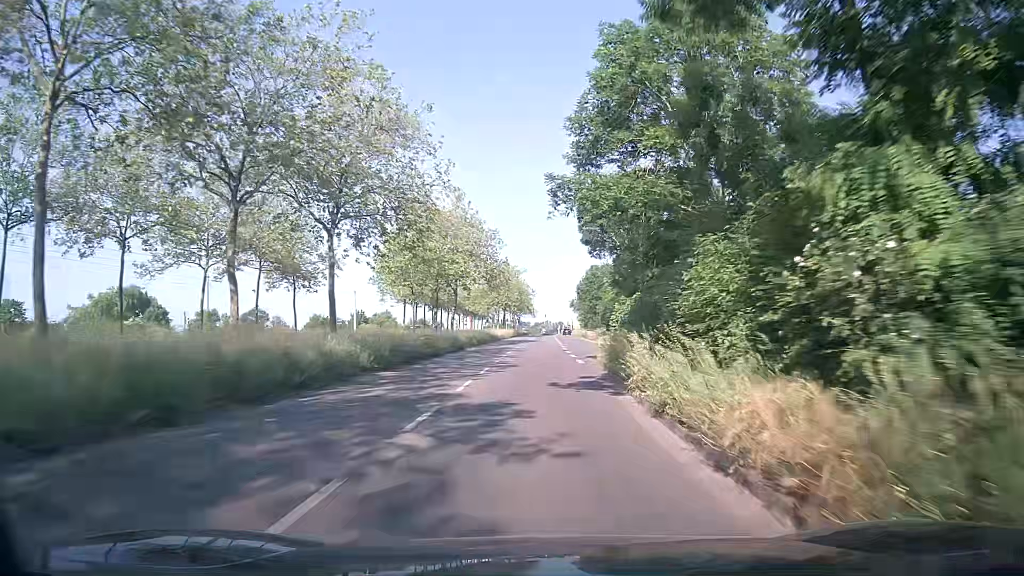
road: secondary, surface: asphalt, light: Day
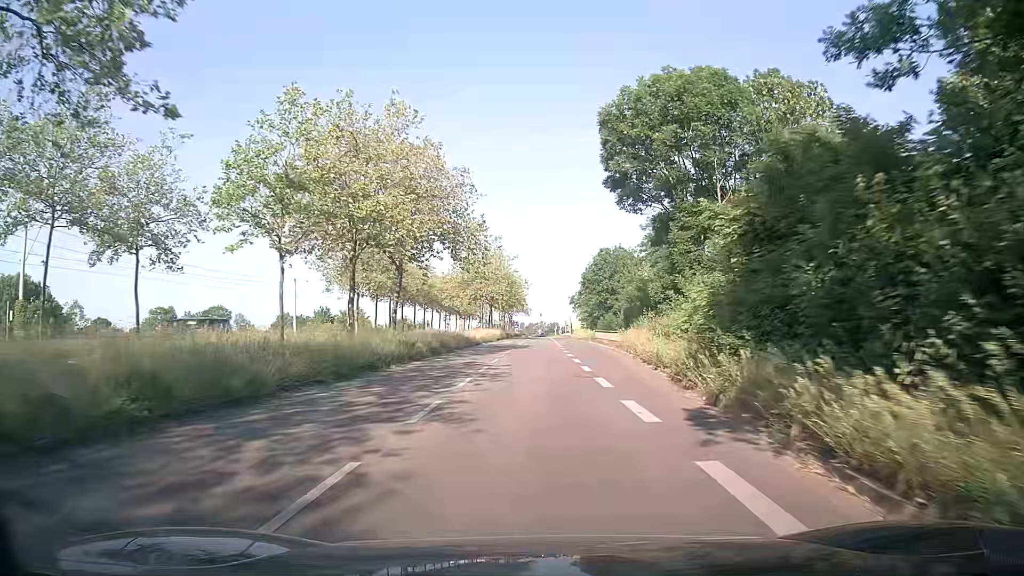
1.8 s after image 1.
(+0.5, +23.3) m; +1°
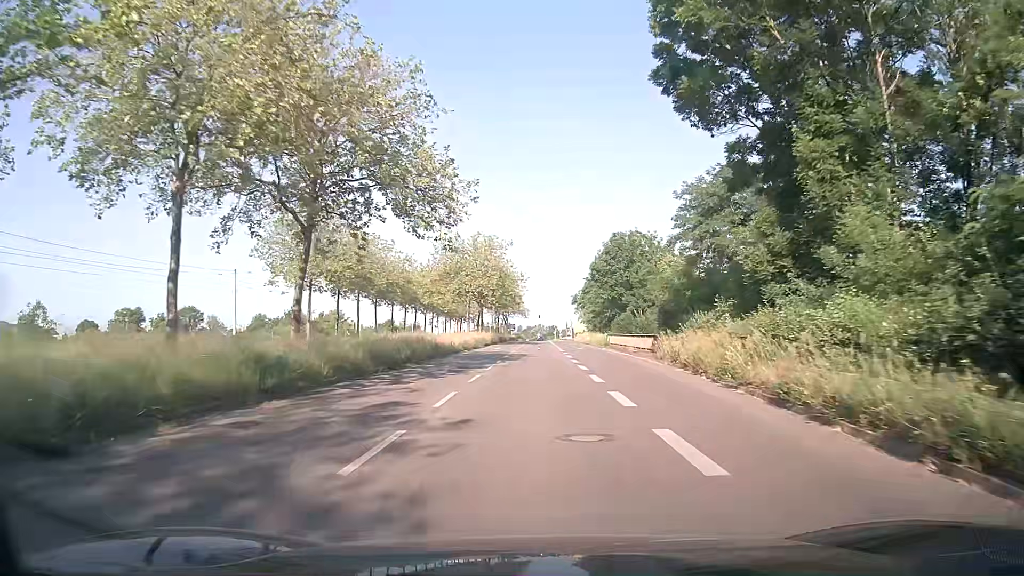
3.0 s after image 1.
(+0.1, +15.7) m; 0°
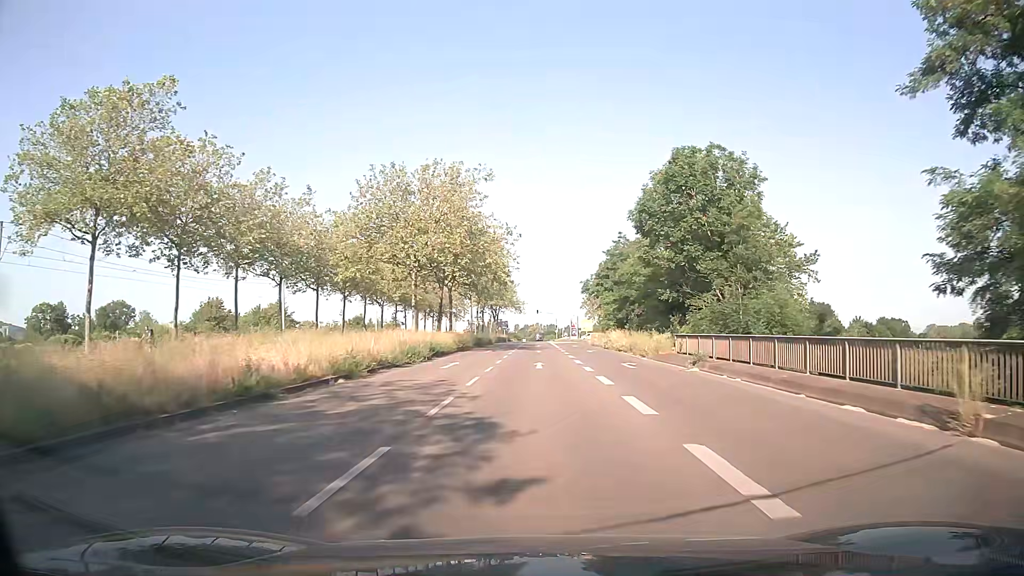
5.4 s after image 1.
(+0.2, +31.6) m; +1°
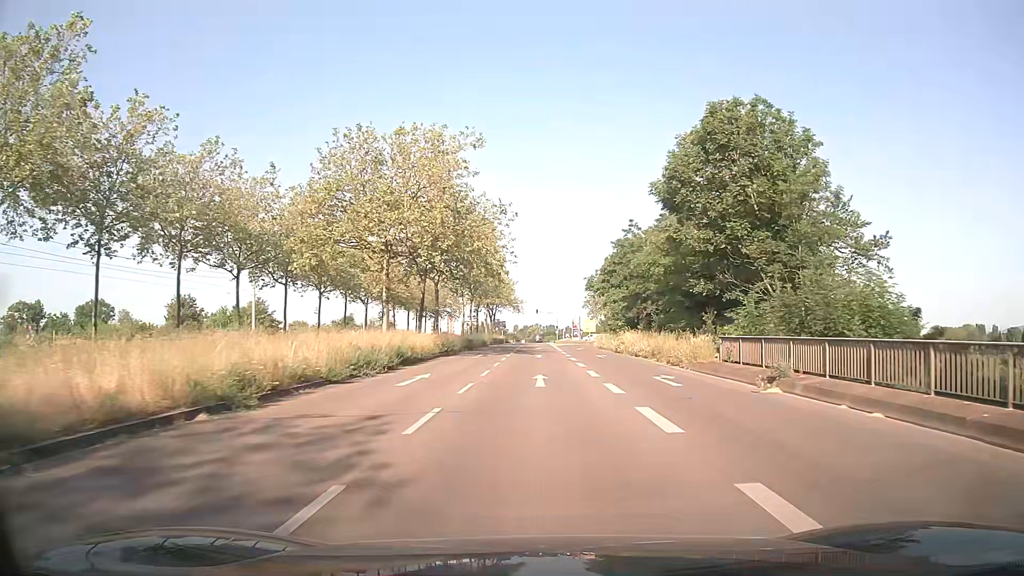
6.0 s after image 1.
(0.0, +8.0) m; 0°
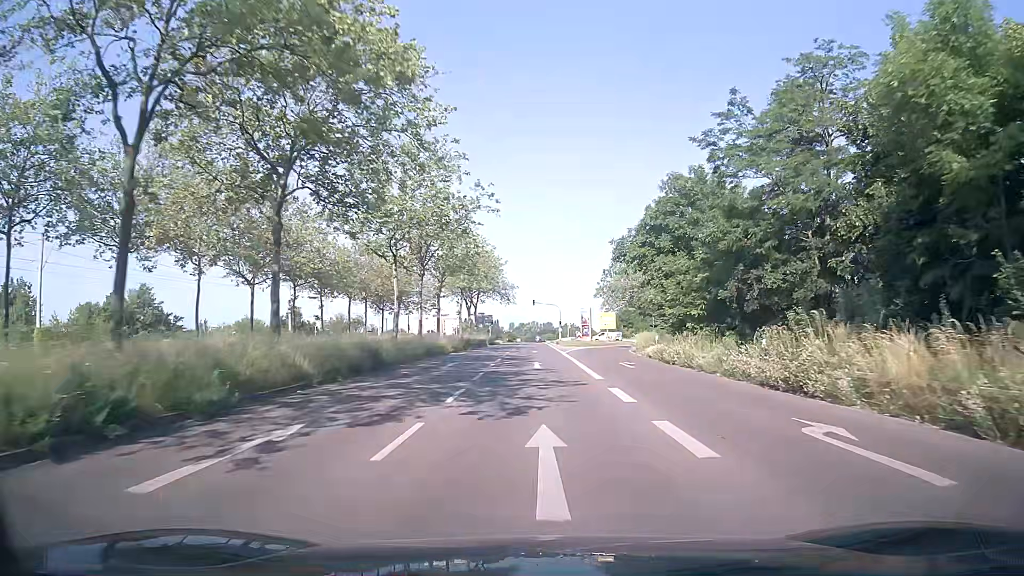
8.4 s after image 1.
(-0.1, +32.0) m; 0°
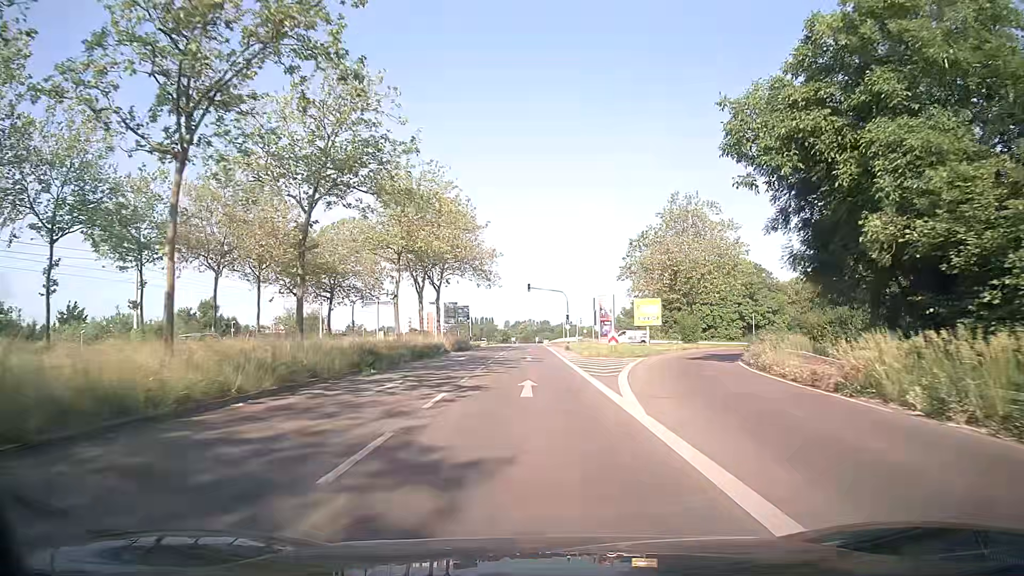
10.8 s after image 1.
(0.0, +31.3) m; 0°
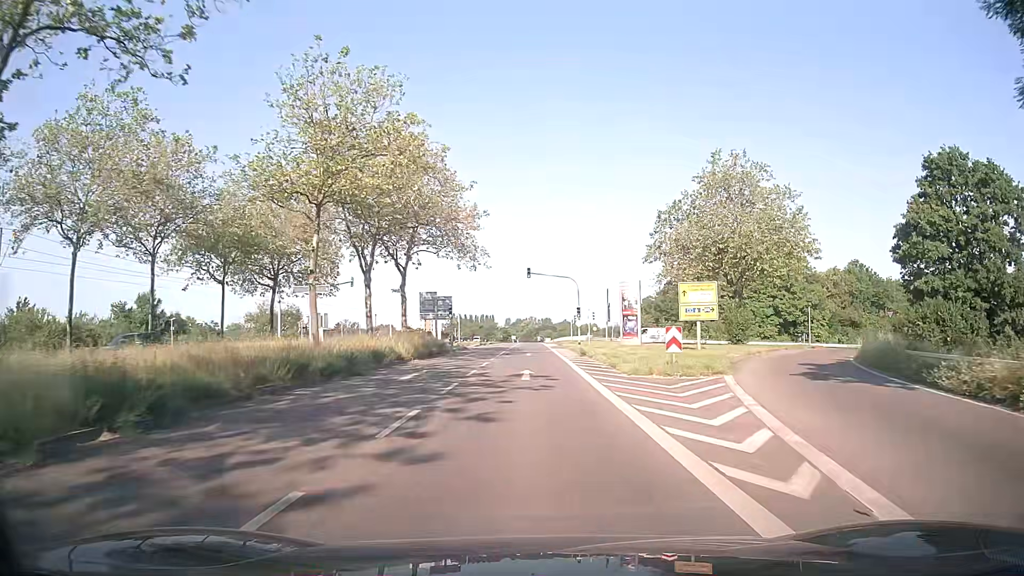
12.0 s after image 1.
(0.0, +15.4) m; 0°
(0, +10) (0, +20) (0, +30) (0, +40) (0, +50) (0, +60) (0, +70) (-1, +80) (-1, +90) (-1, +100) m
